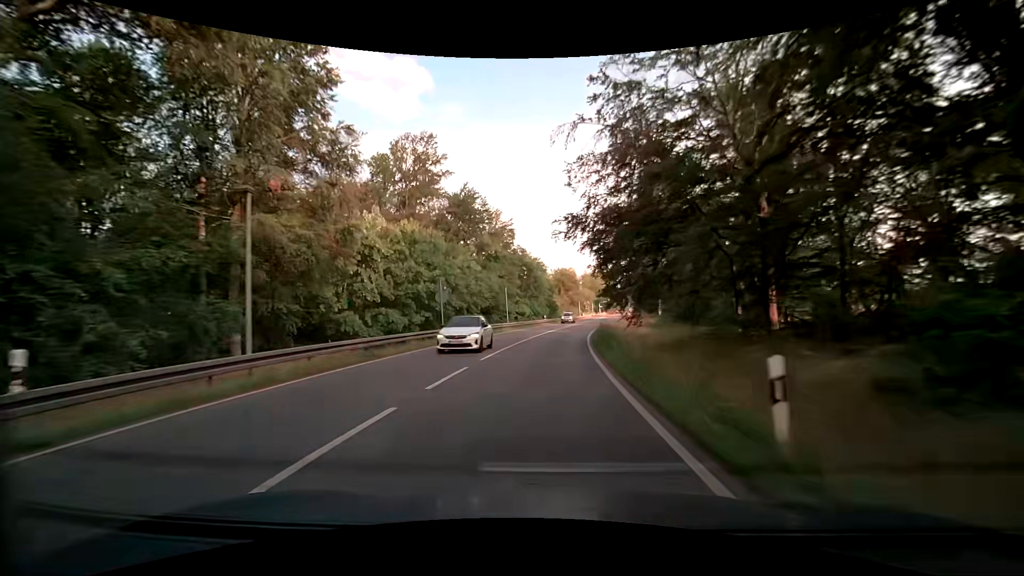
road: primary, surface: asphalt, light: Day
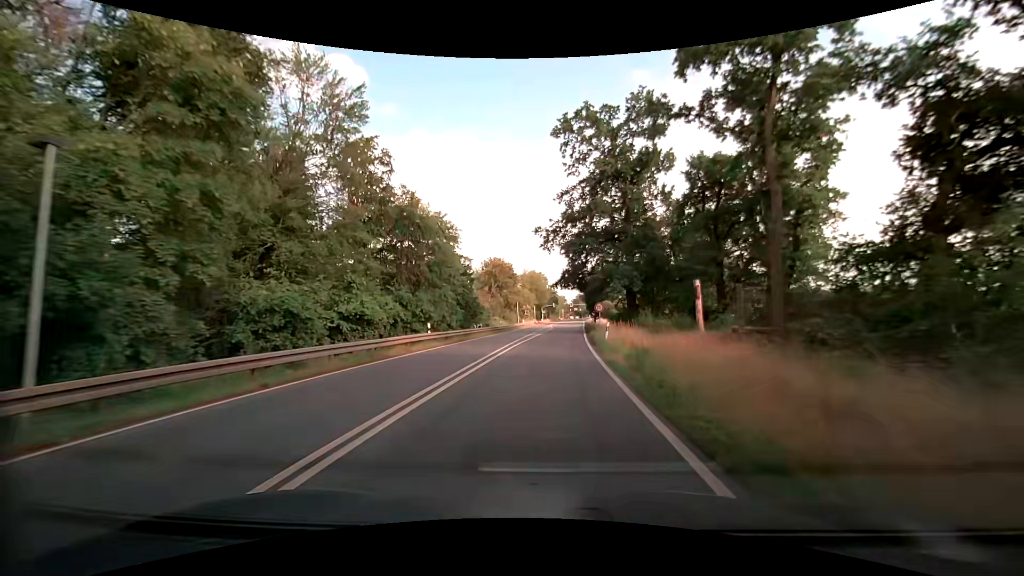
(+3.0, +45.5) m; +7°
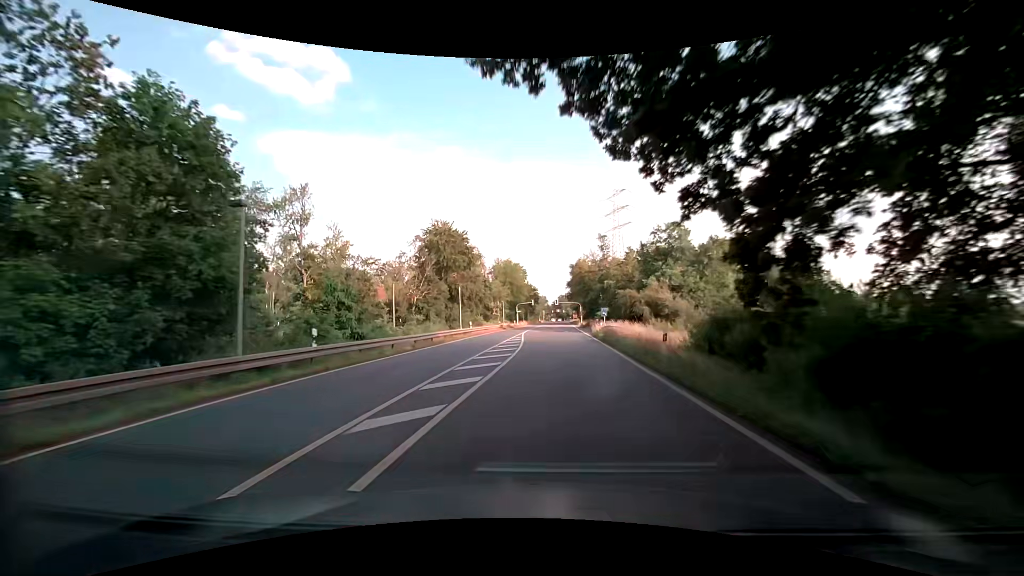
(+1.2, +44.4) m; +2°
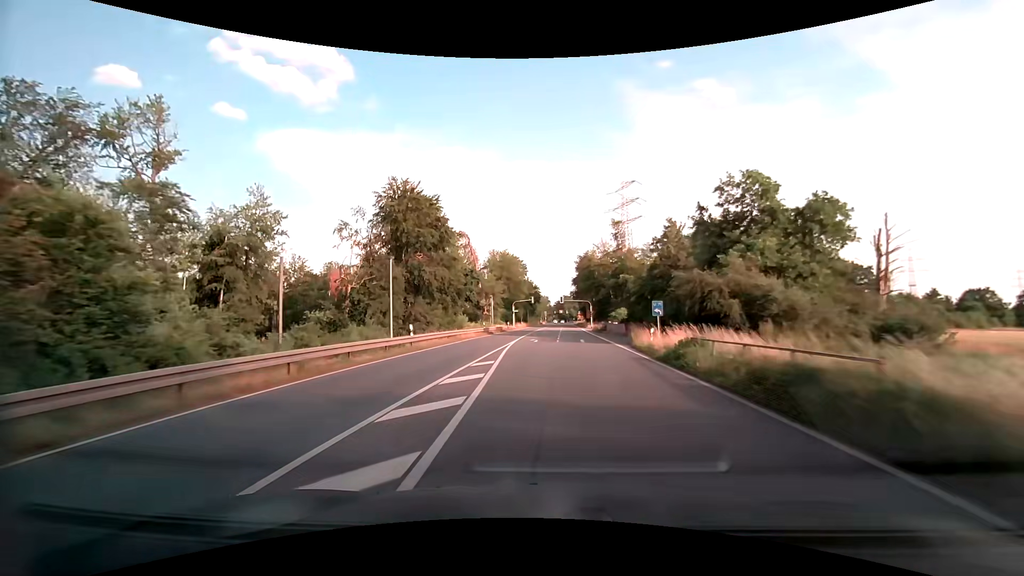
(0.0, +21.7) m; 0°
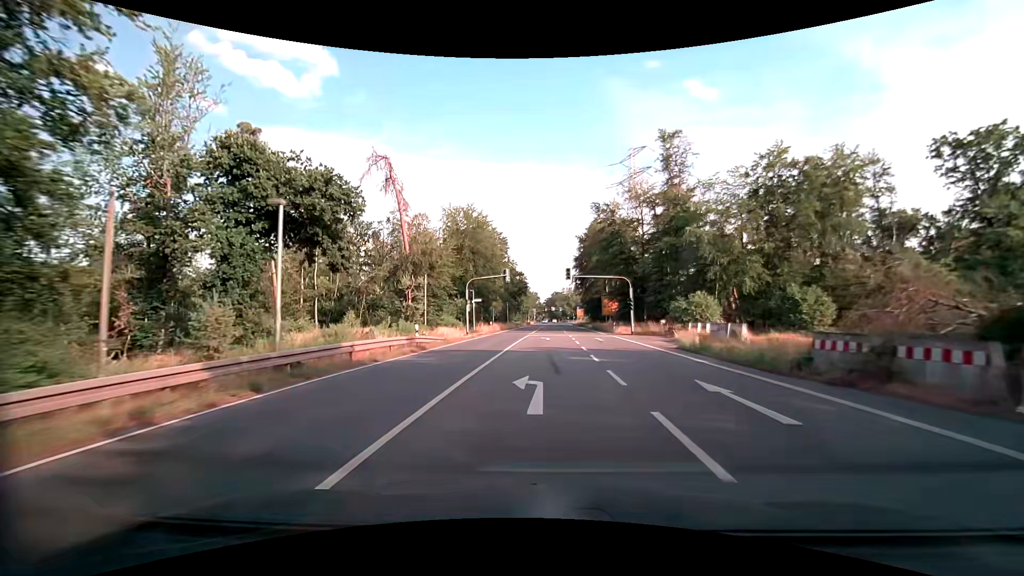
(+0.1, +52.9) m; +1°
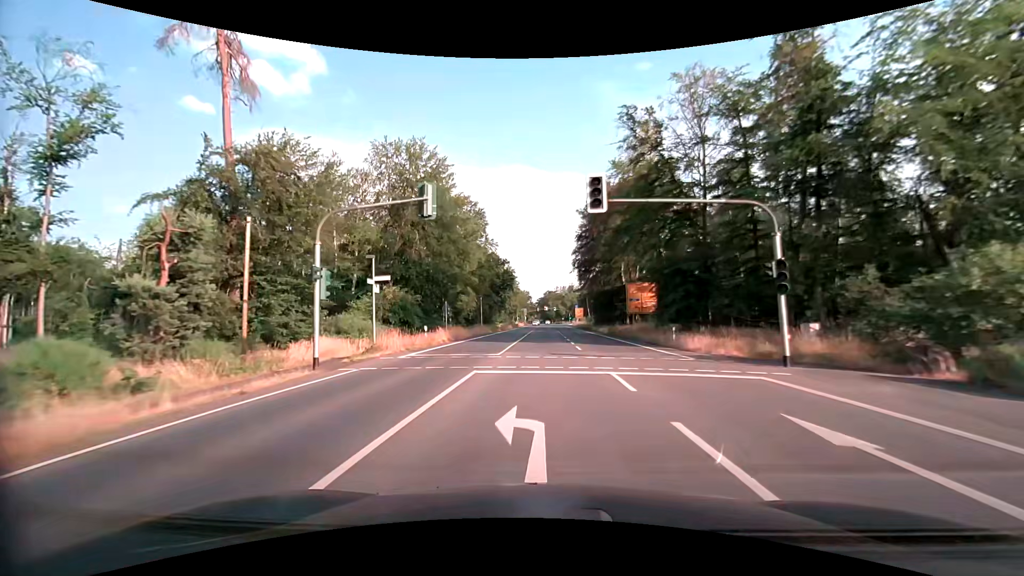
(+0.3, +30.8) m; +1°
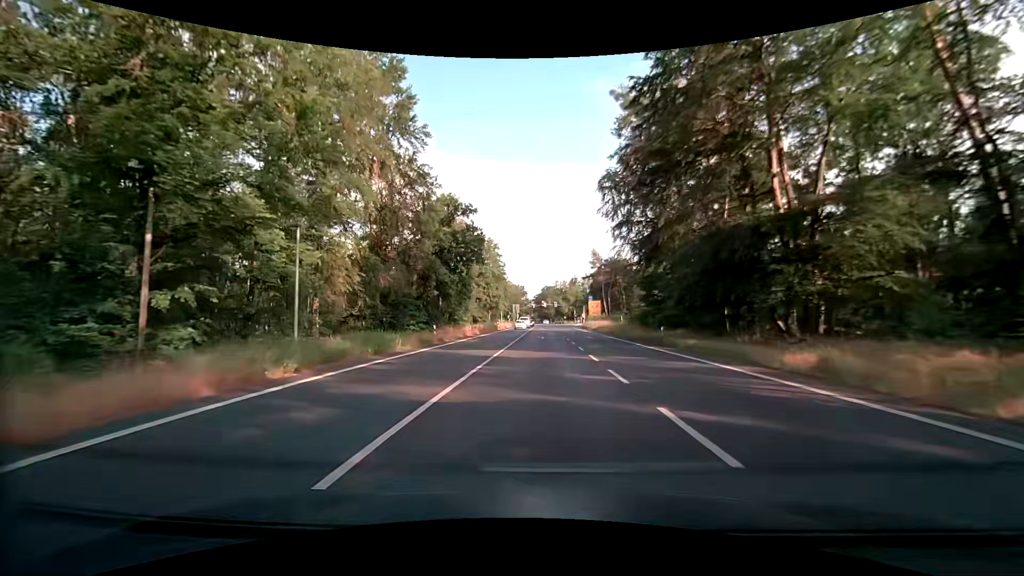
(0.0, +49.8) m; 0°
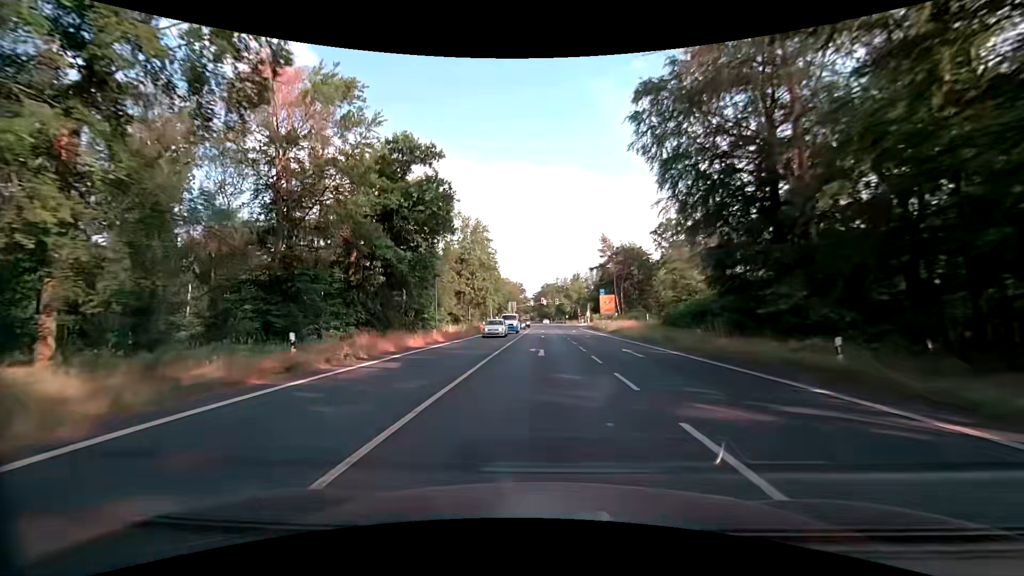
(-0.1, +19.4) m; -1°
(0, +10) (0, +20) (0, +30) (0, +40) (0, +50) (0, +60) (0, +70) (0, +80) (+1, +90) (+1, +100) m
